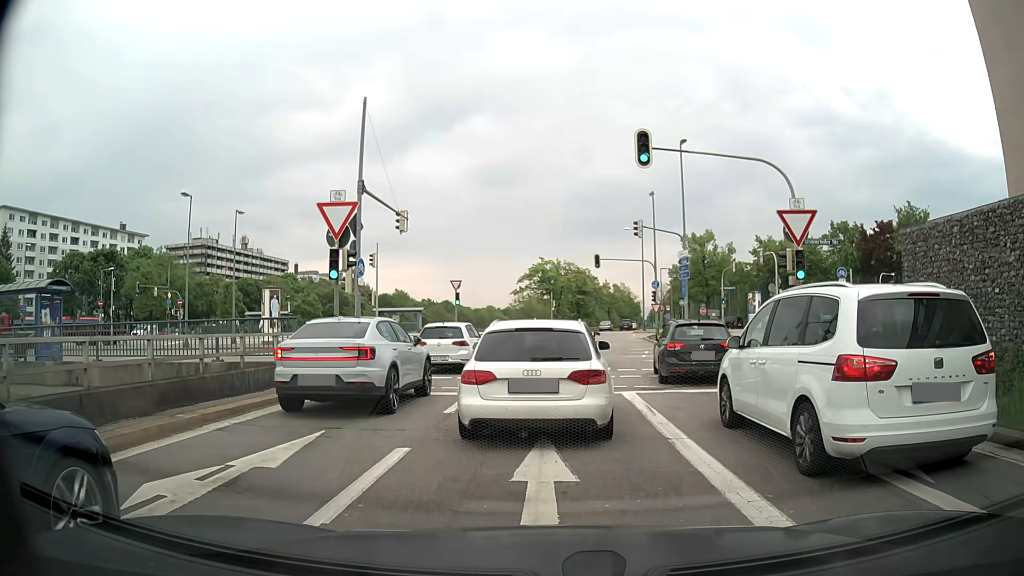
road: motorway_link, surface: asphalt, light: Day
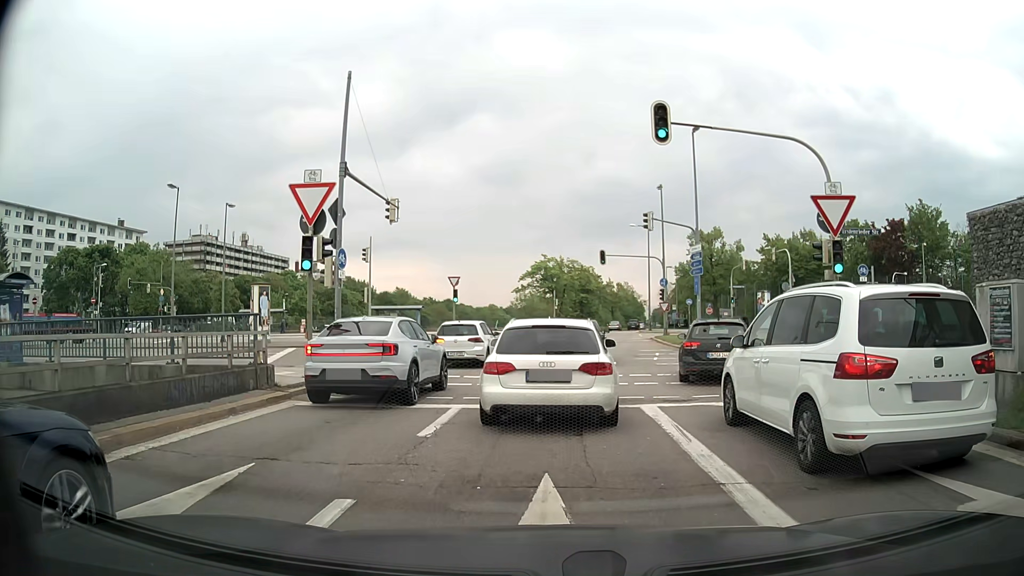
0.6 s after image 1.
(0.0, +2.5) m; 0°
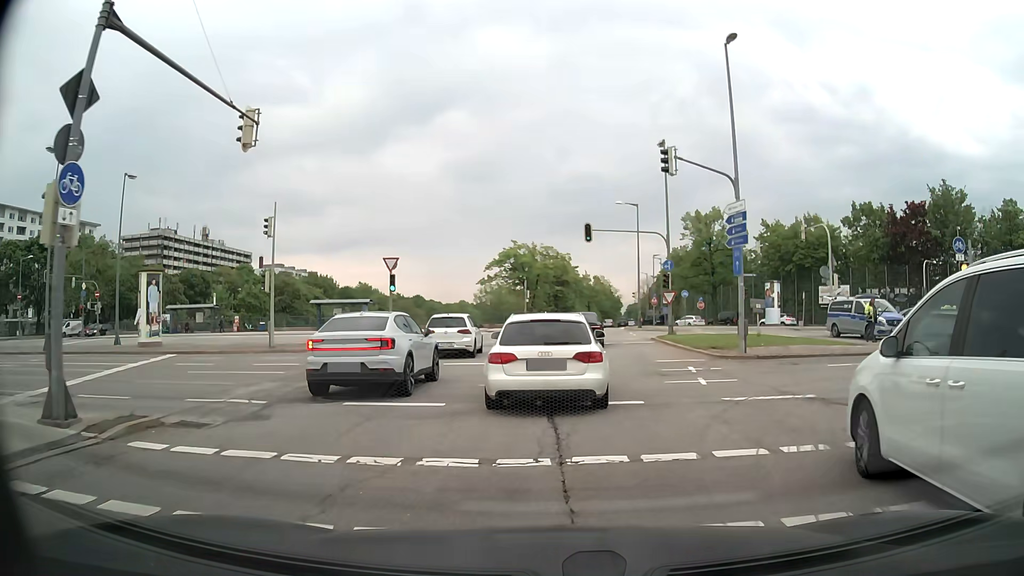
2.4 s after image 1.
(+0.1, +11.4) m; +2°
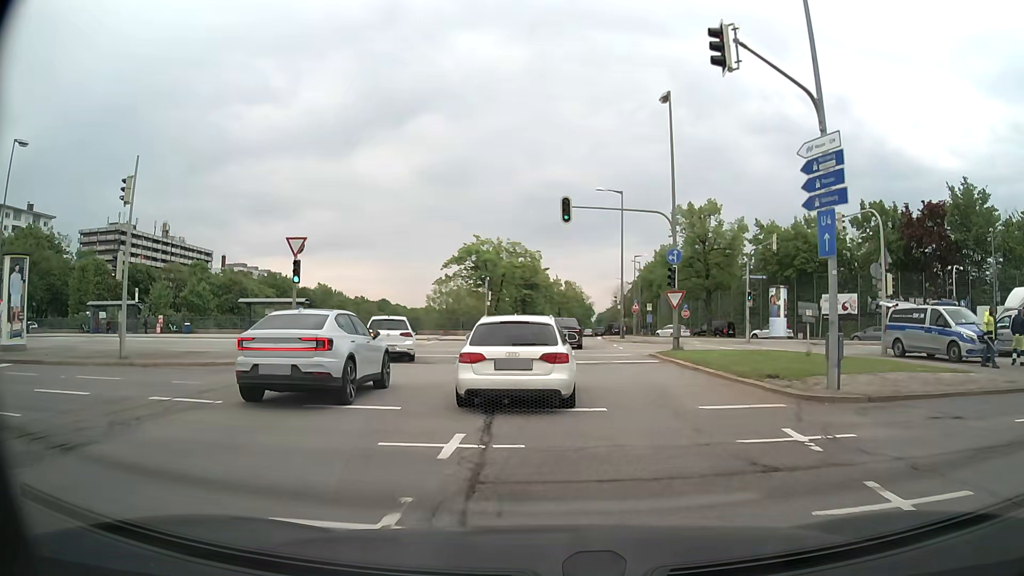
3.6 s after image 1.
(+0.2, +9.3) m; +2°
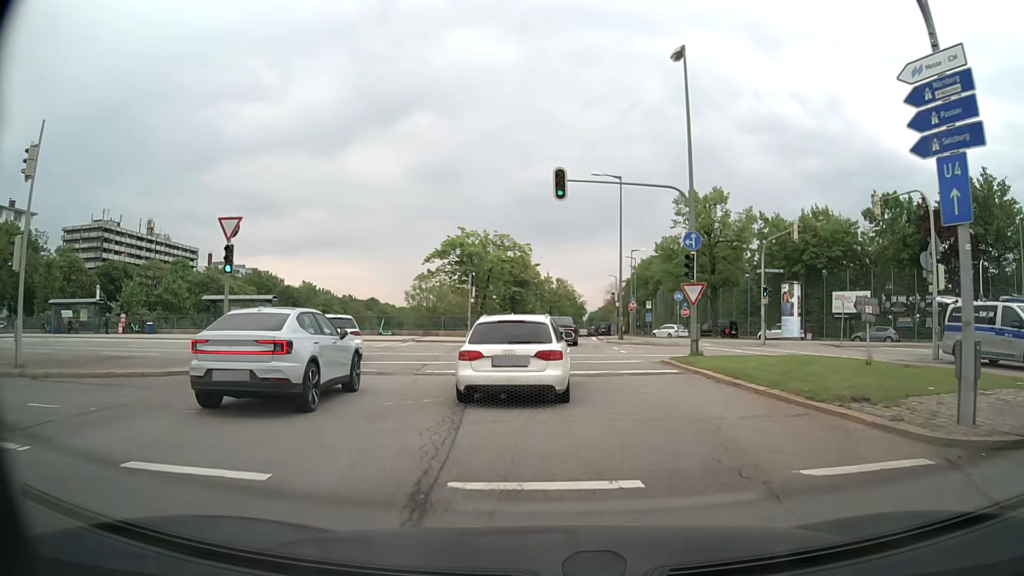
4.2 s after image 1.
(+0.1, +4.8) m; +1°
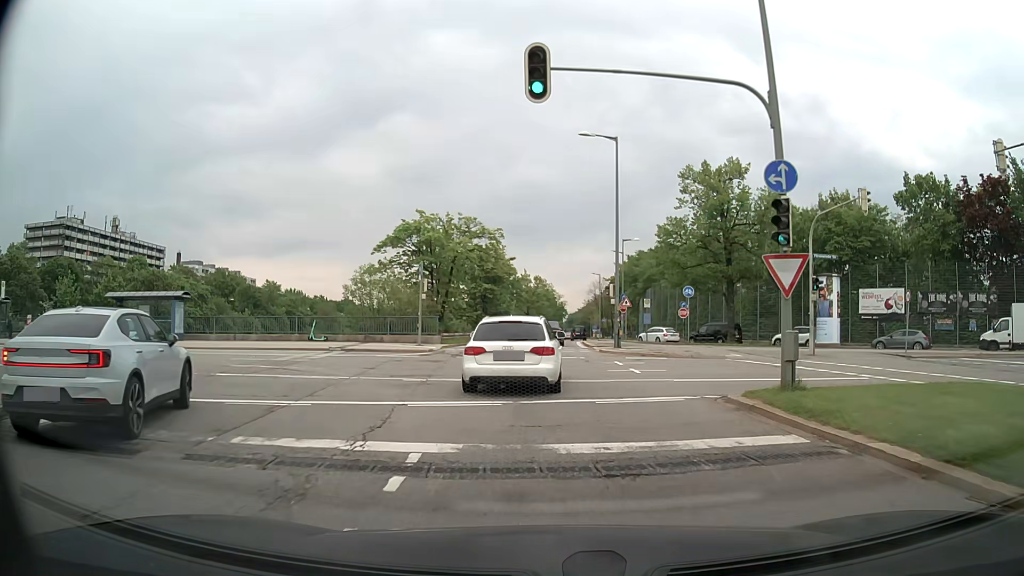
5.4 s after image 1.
(+0.2, +10.1) m; +2°
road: secondary
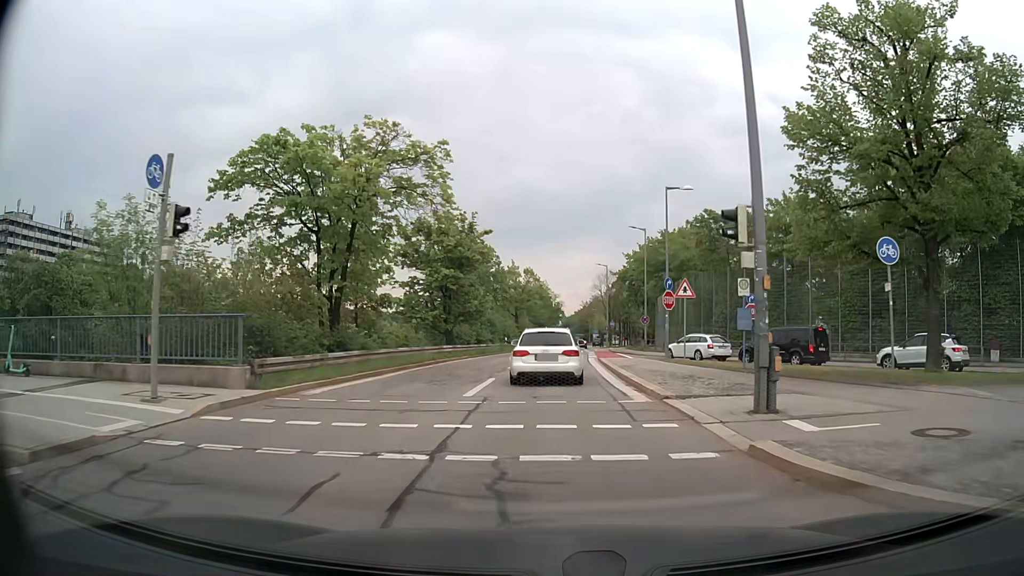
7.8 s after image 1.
(-0.1, +23.2) m; 0°
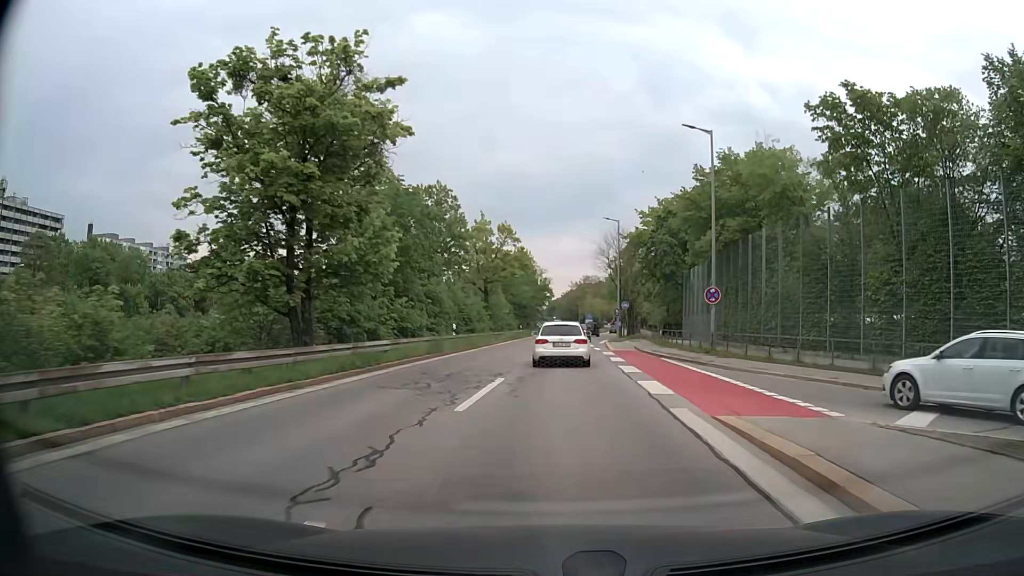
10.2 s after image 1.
(+0.1, +27.6) m; +1°
(0, +10) (0, +20) (+1, +30) (+2, +40) (+2, +50) (+3, +60) (+5, +70) (+6, +80) (+8, +90) (+9, +99) m
